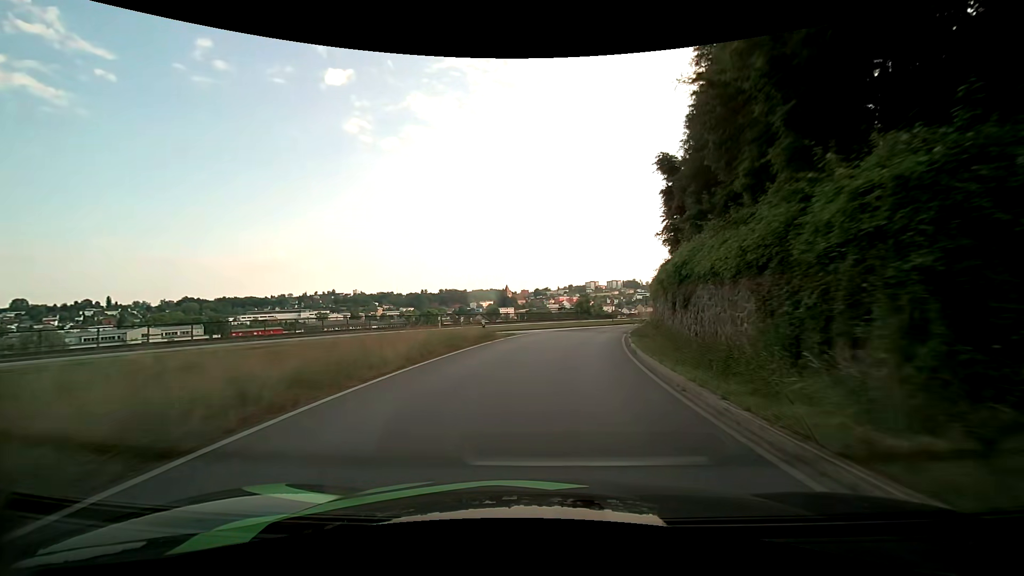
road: primary_link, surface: asphalt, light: Day
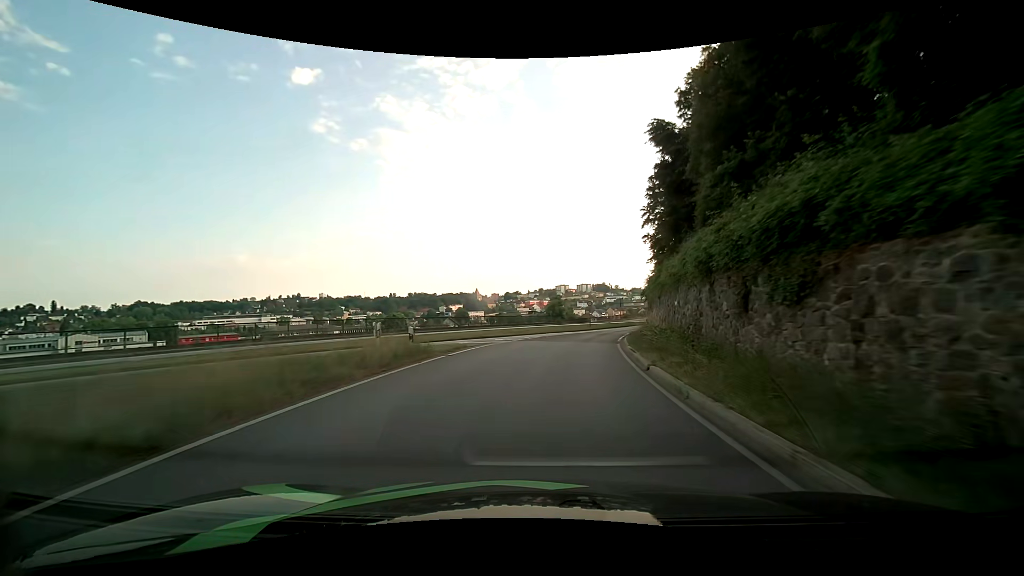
(+0.2, +8.7) m; +3°
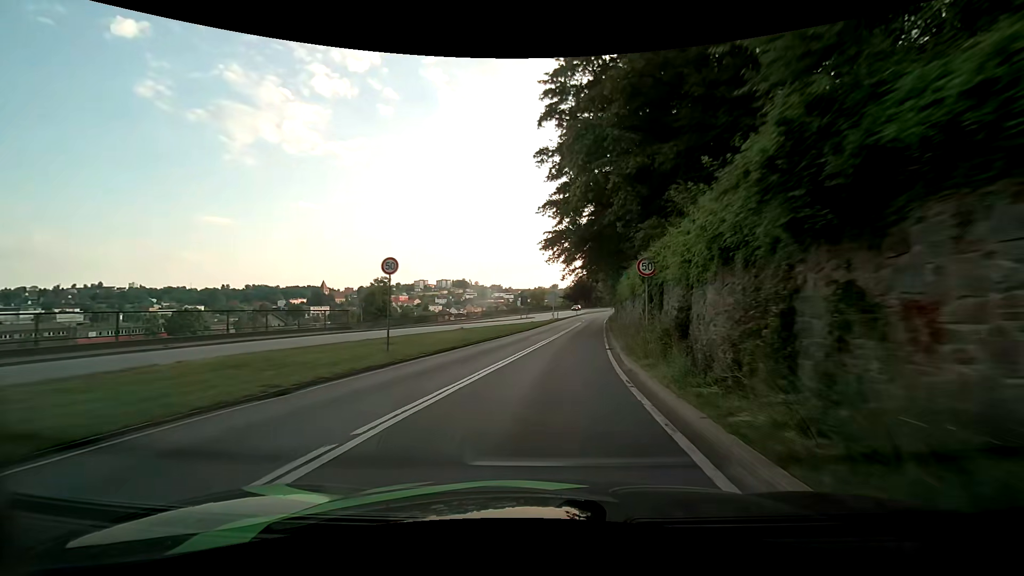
(+6.1, +42.2) m; +16°
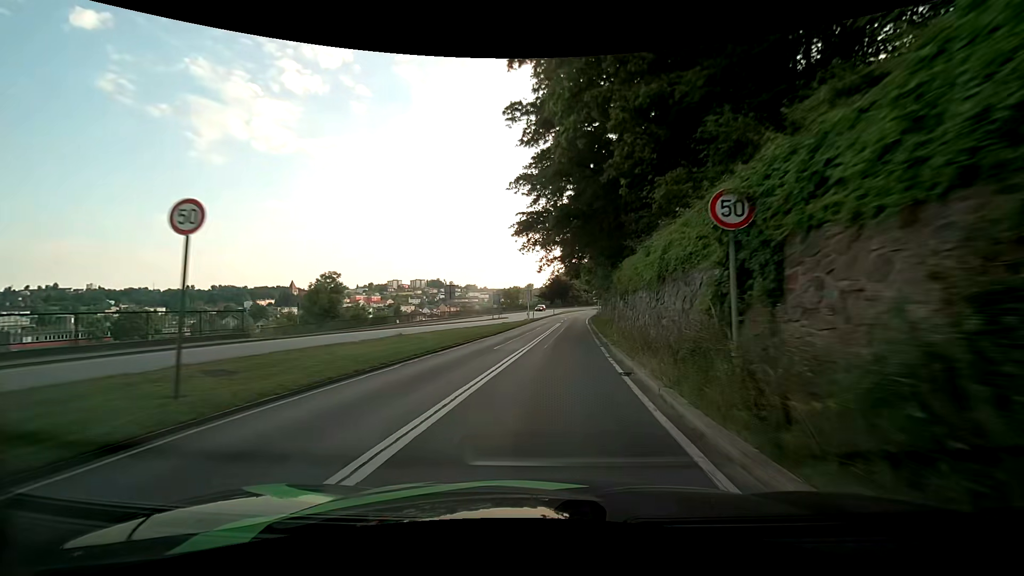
(+0.3, +8.5) m; +3°
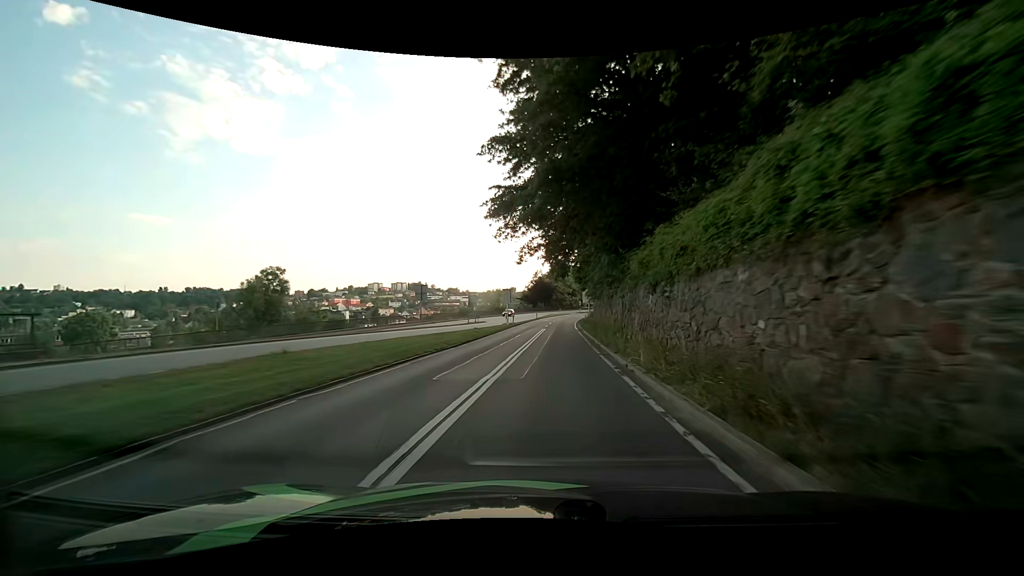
(+0.1, +8.6) m; +2°
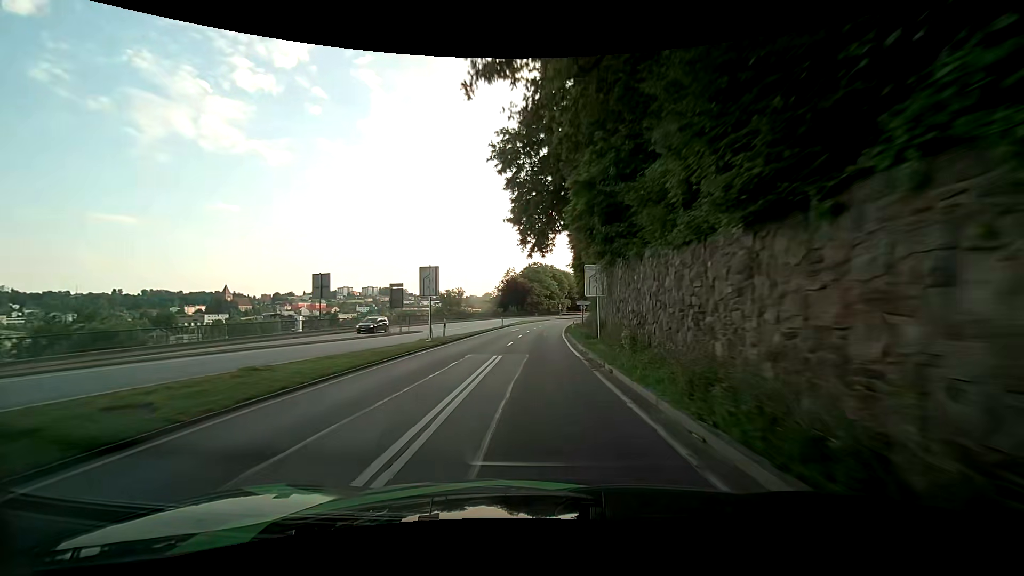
(+1.2, +26.9) m; +3°
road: primary
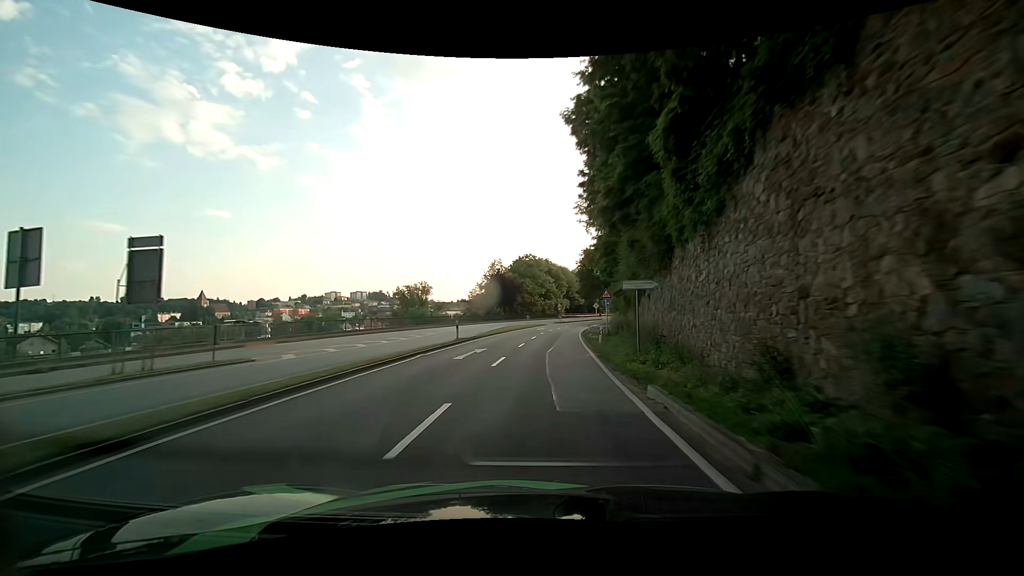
(0.0, +28.1) m; 0°
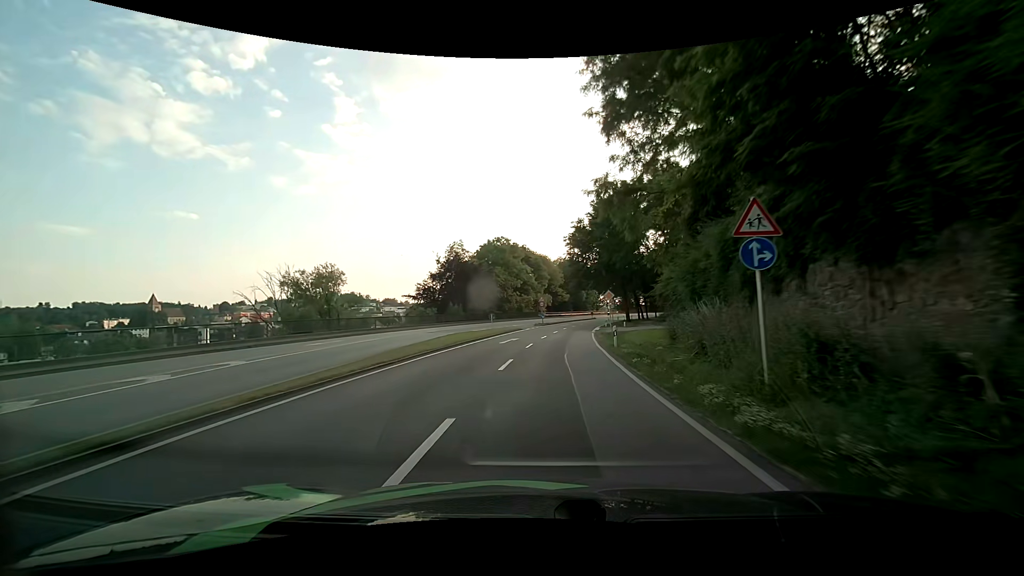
(+0.6, +28.4) m; +3°
(0, +10) (+1, +20) (+1, +30) (+2, +40) (+4, +50) (+5, +60) (+7, +69) (+10, +79) (+12, +89) (+15, +98) m
